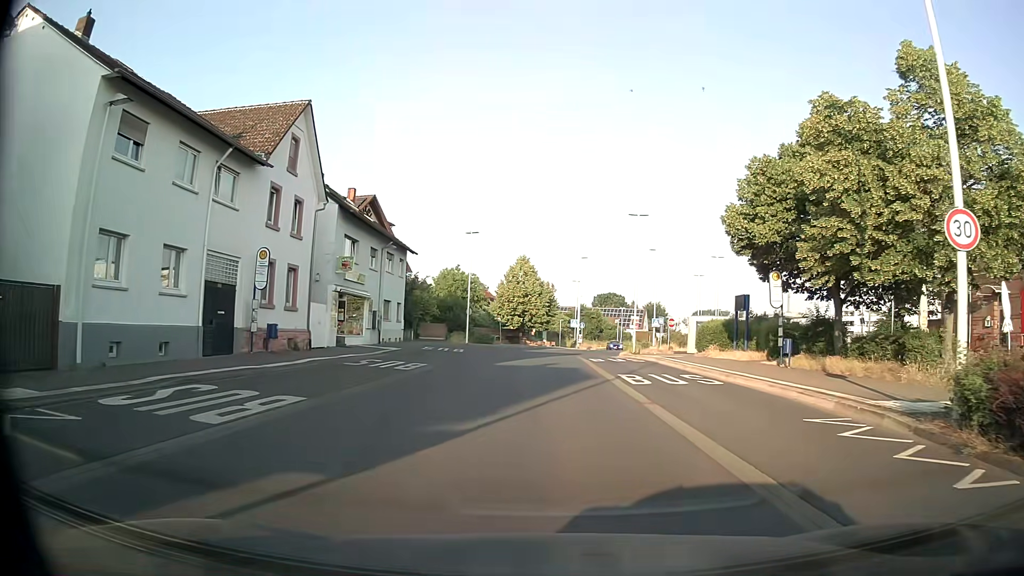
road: tertiary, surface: asphalt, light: Day
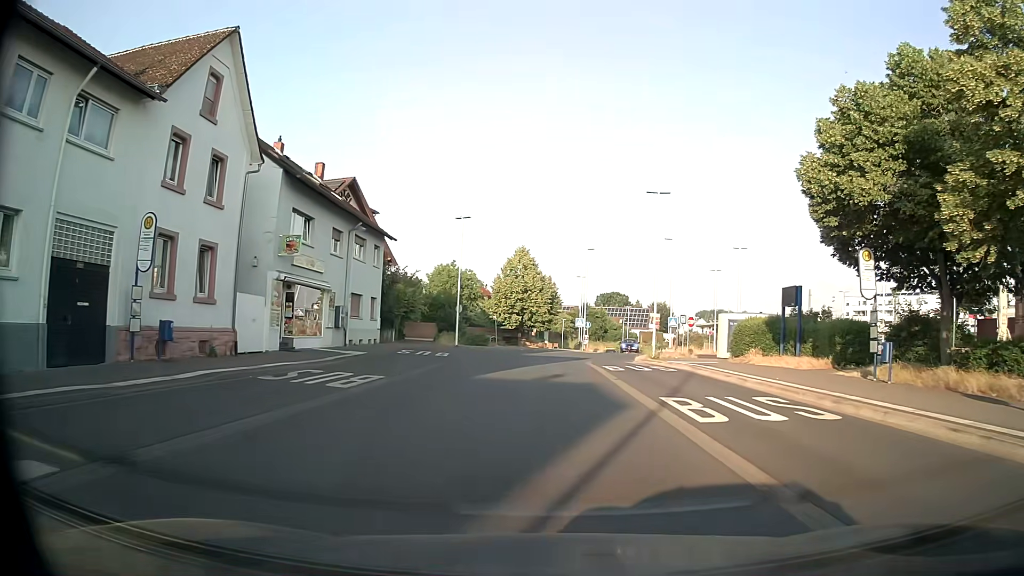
(0.0, +7.8) m; 0°
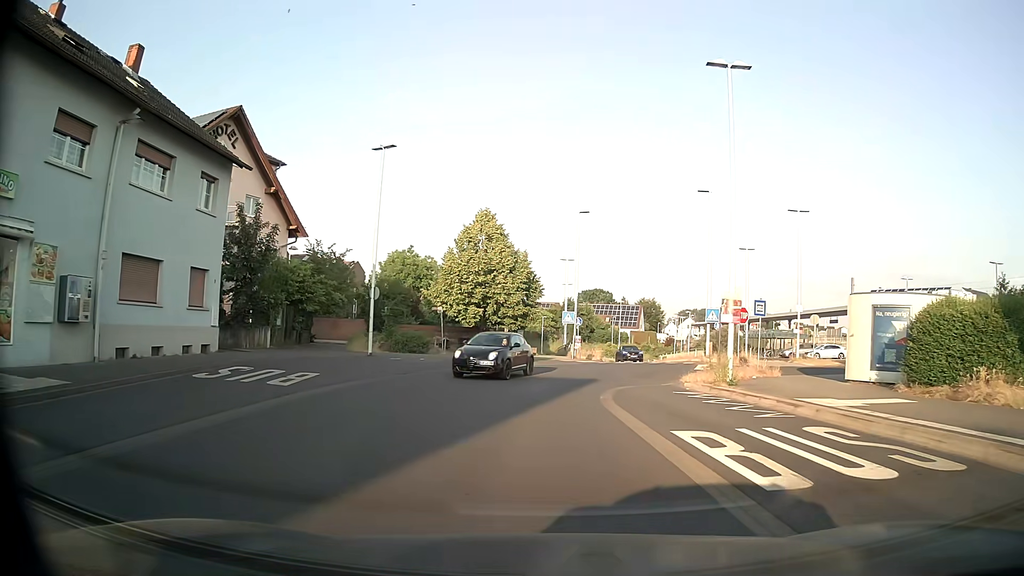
(+0.3, +19.8) m; +2°
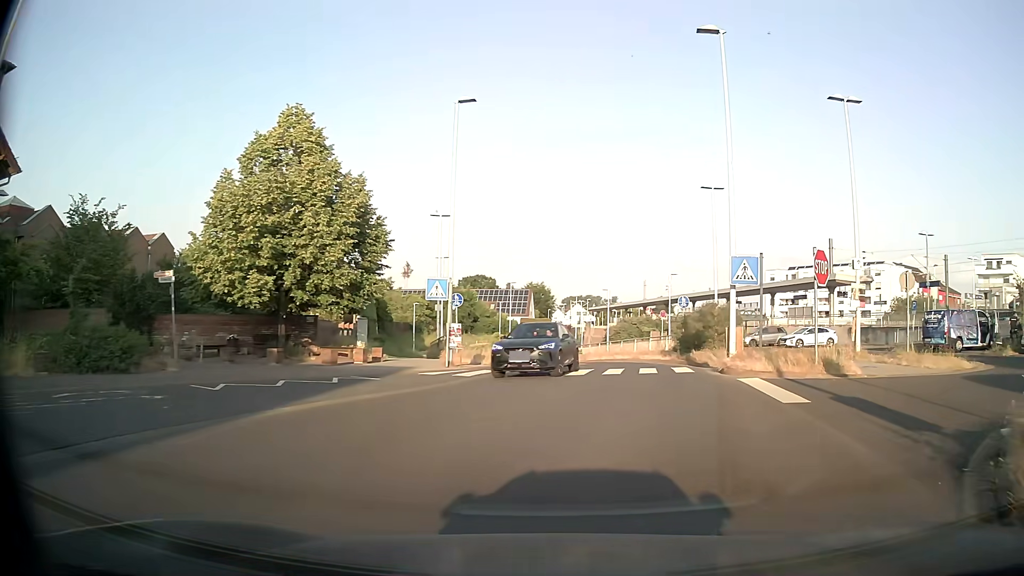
(+0.7, +20.3) m; +11°
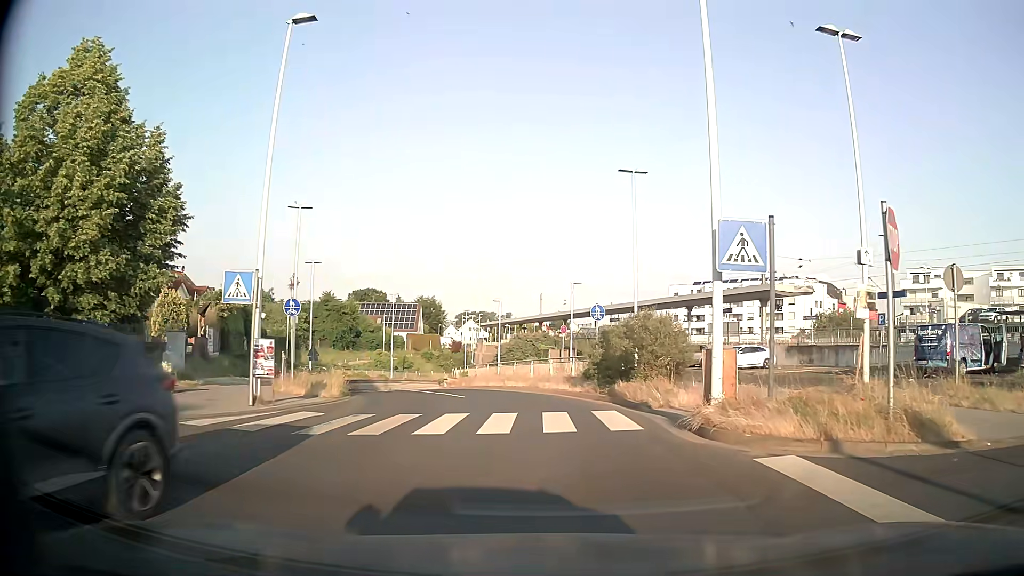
(+0.6, +8.2) m; +8°
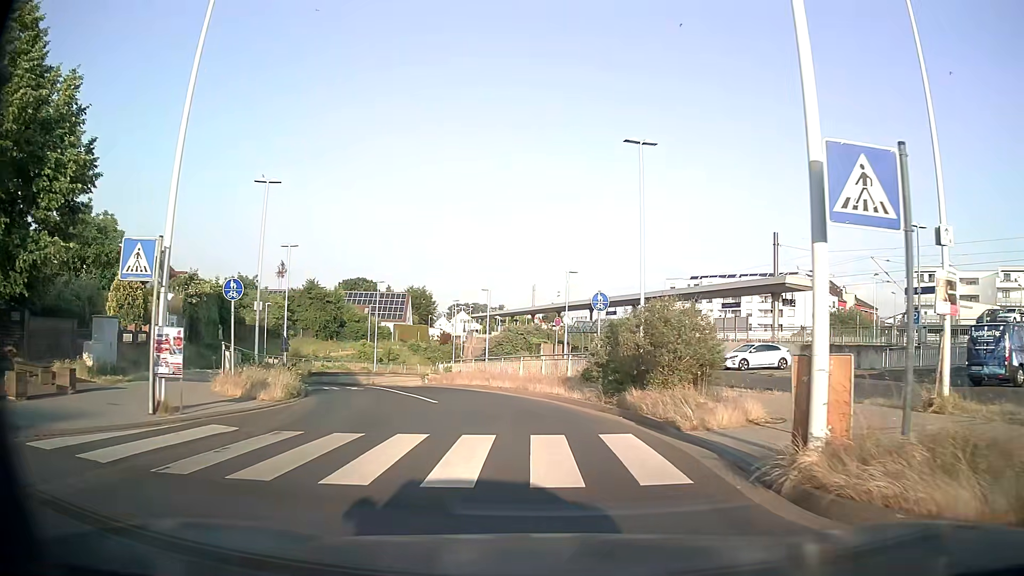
(0.0, +4.0) m; 0°
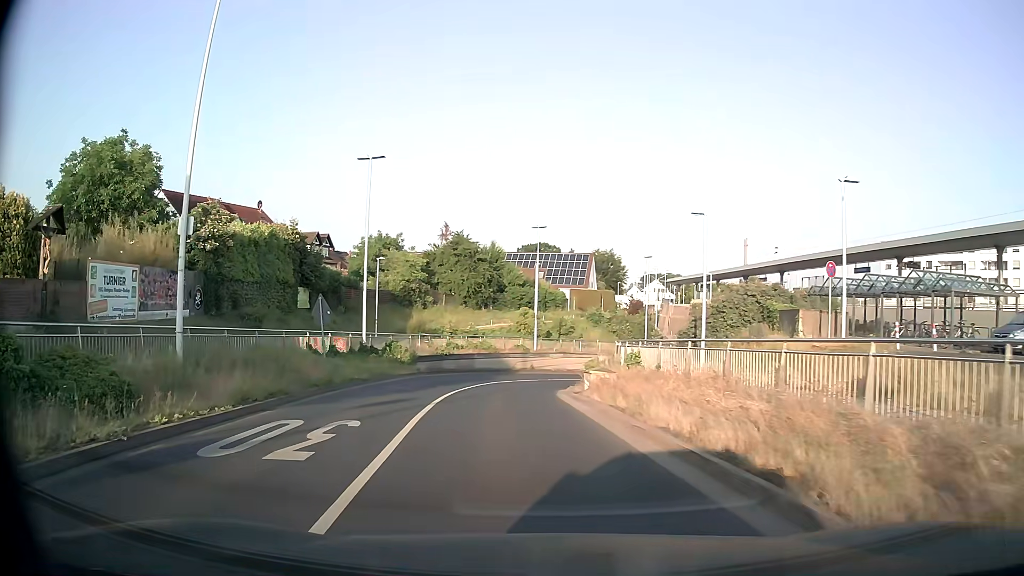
(-1.9, +20.2) m; -16°
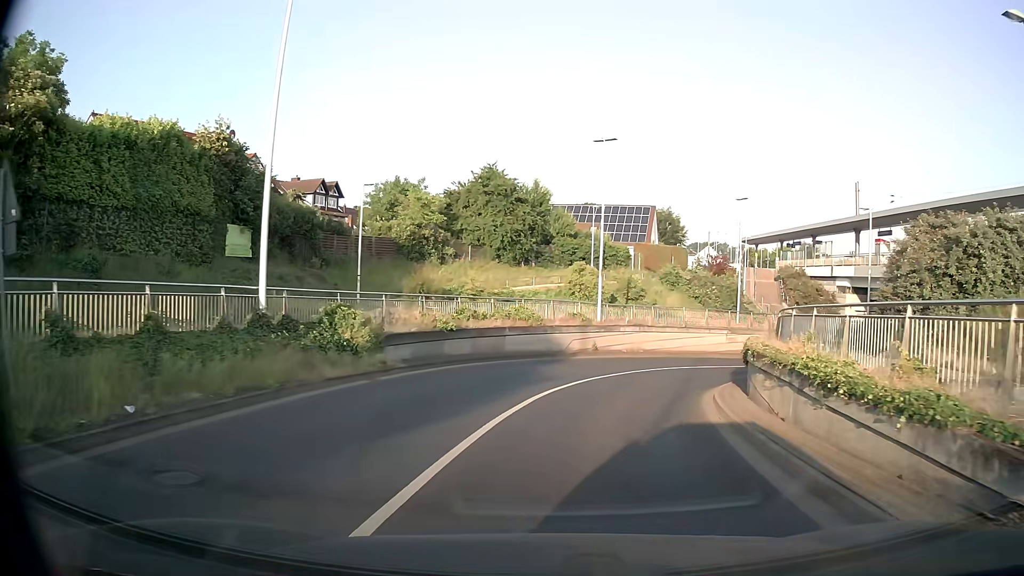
(-0.9, +17.1) m; -2°
